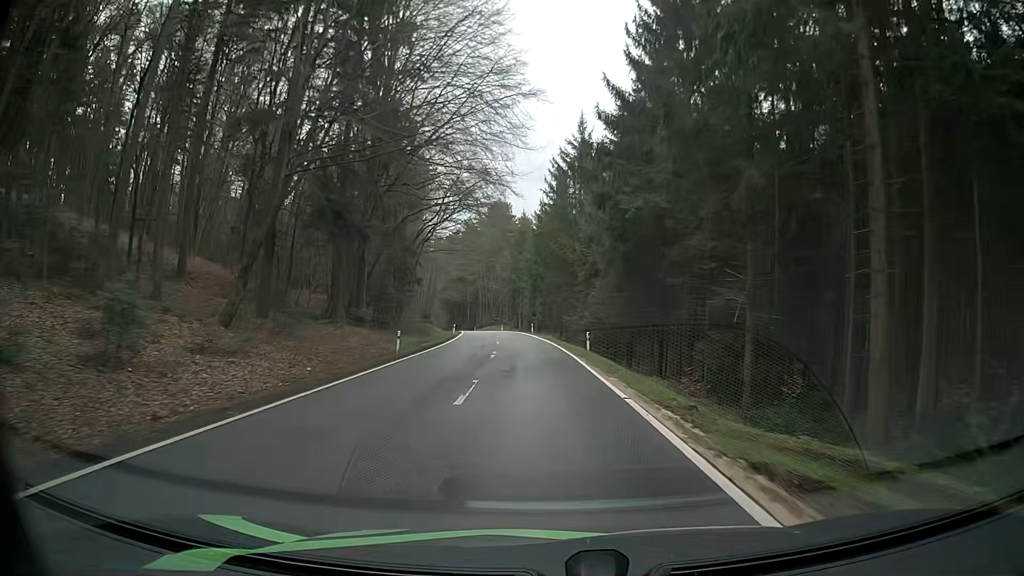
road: tertiary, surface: asphalt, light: Day
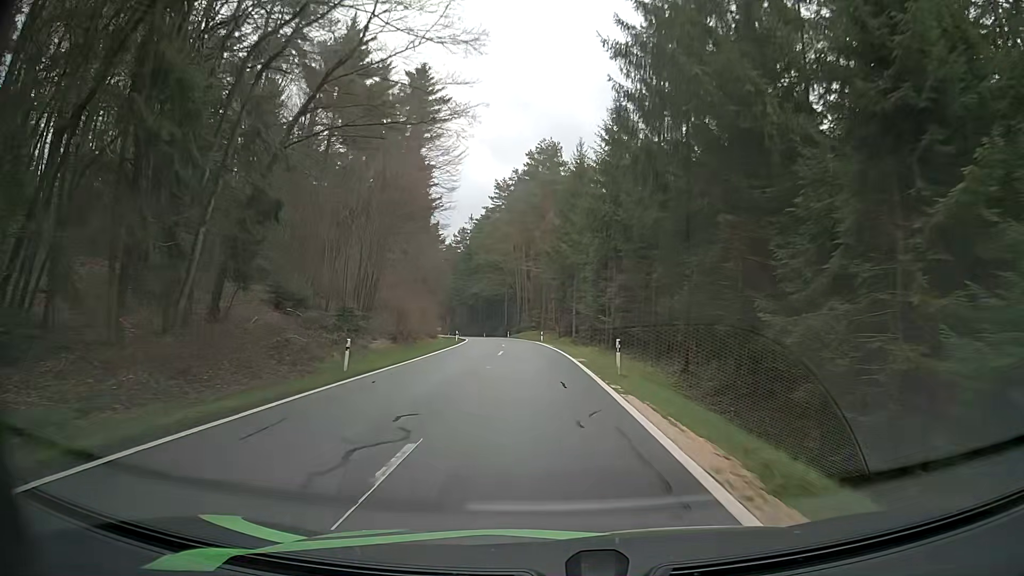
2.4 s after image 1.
(-2.0, +43.4) m; -4°
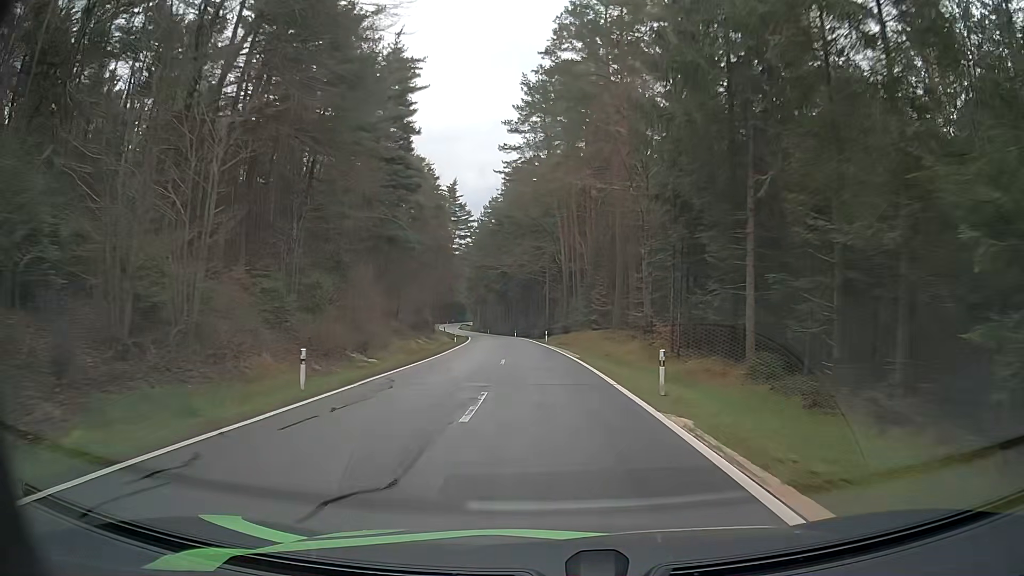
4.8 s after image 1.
(-2.3, +43.2) m; -5°
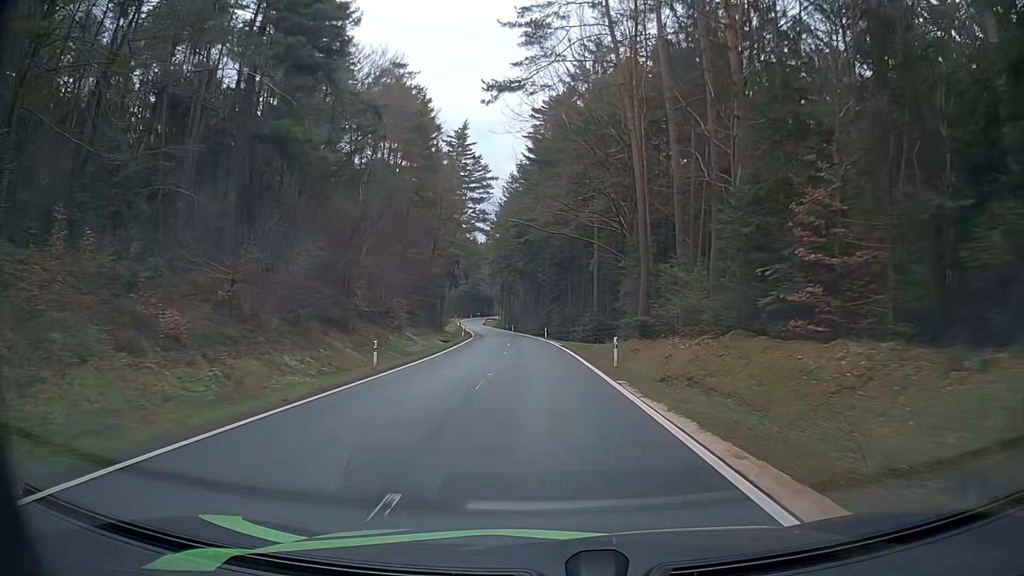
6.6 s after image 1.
(-1.0, +32.7) m; -3°
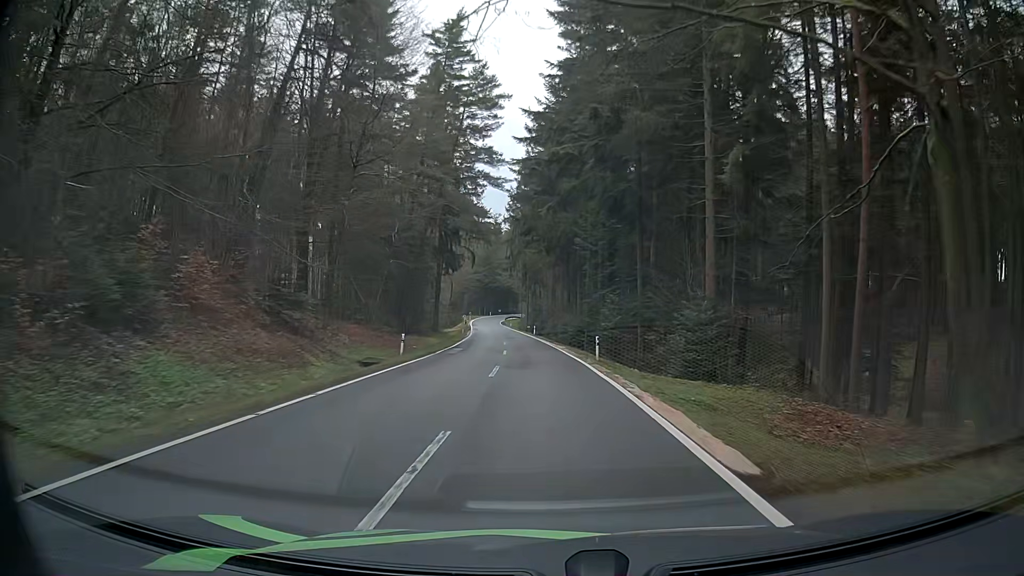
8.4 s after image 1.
(-0.9, +33.6) m; -3°
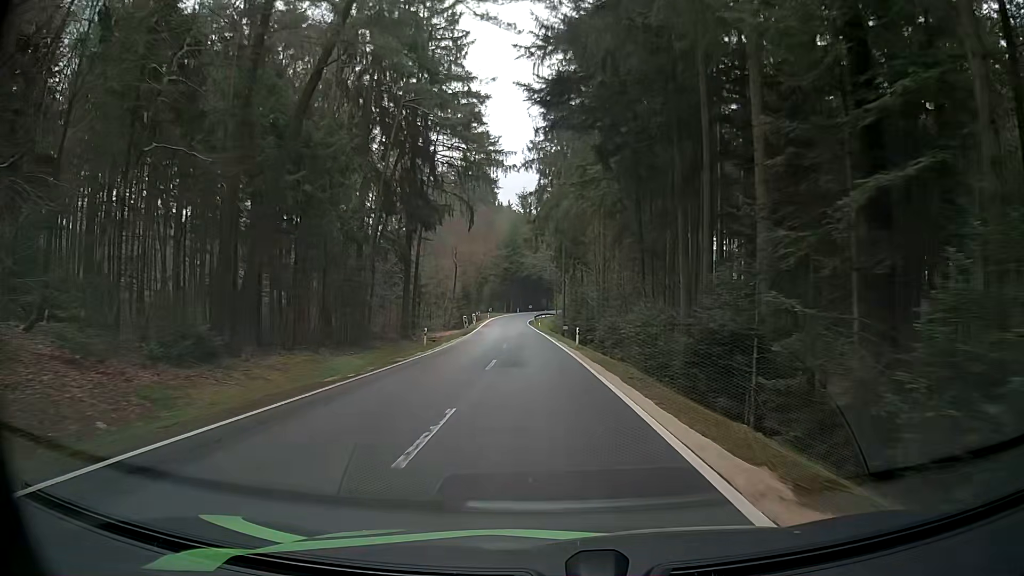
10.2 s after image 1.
(-0.6, +34.6) m; -3°
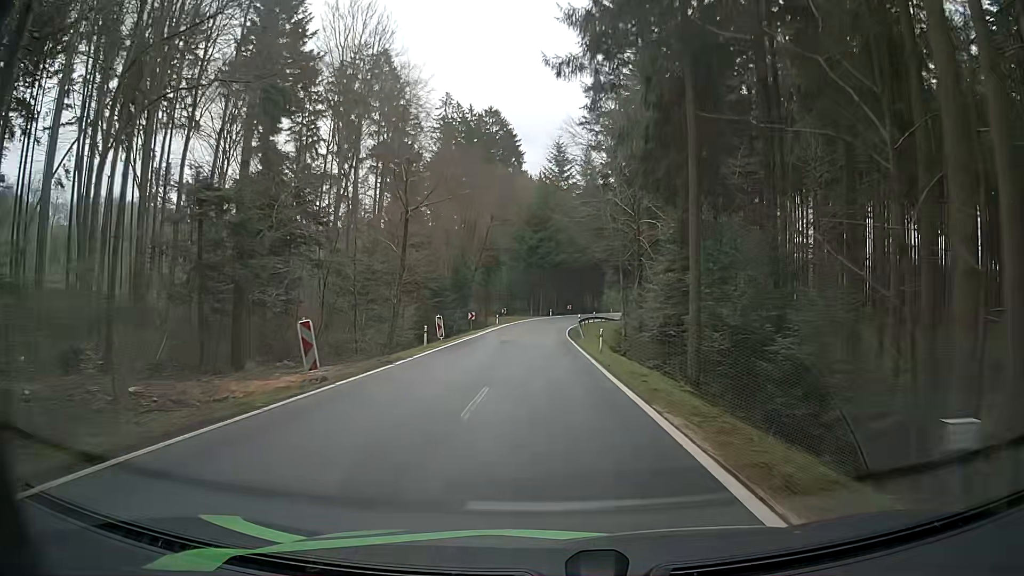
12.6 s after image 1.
(-1.8, +45.5) m; -3°
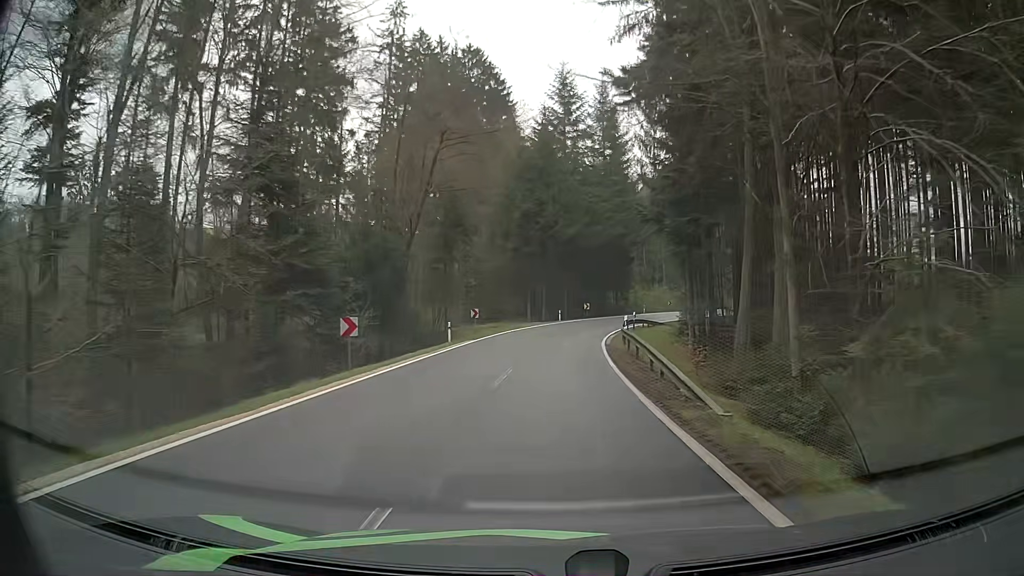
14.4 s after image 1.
(-0.5, +31.9) m; -1°
